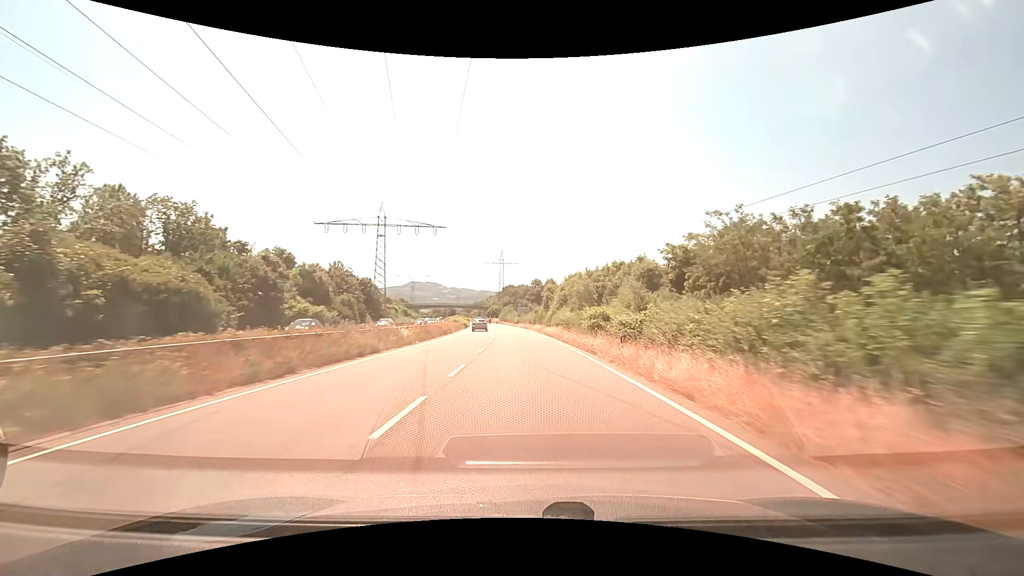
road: trunk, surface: asphalt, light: Day
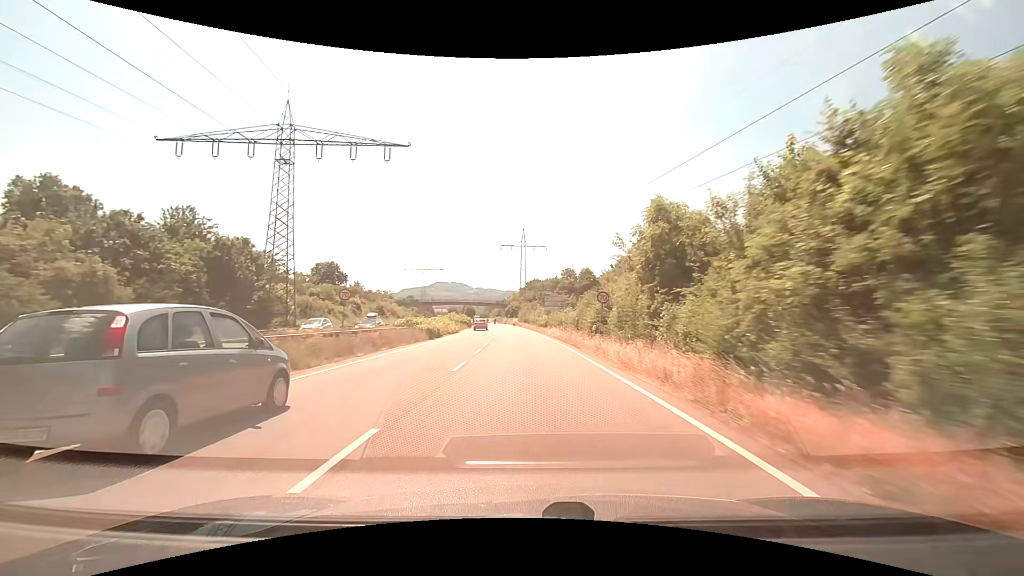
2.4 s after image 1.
(-1.0, +44.5) m; -3°
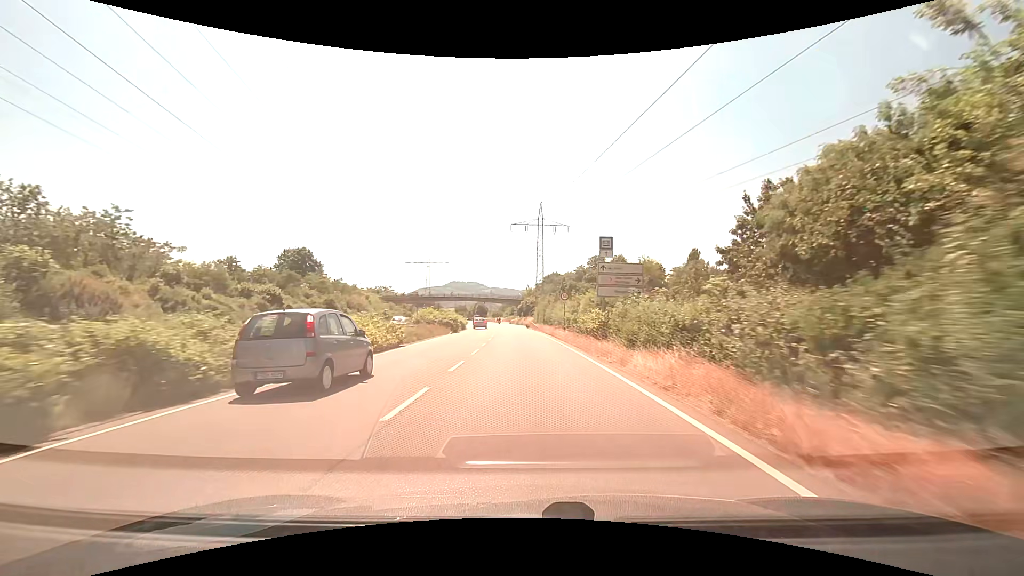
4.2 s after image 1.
(-0.5, +31.0) m; -2°
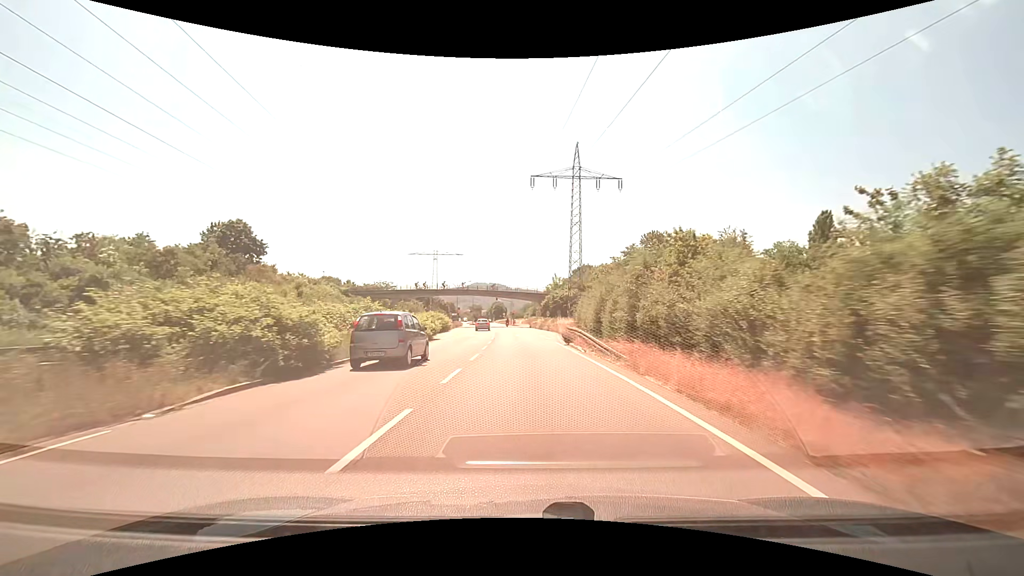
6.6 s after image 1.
(-0.8, +38.3) m; -2°
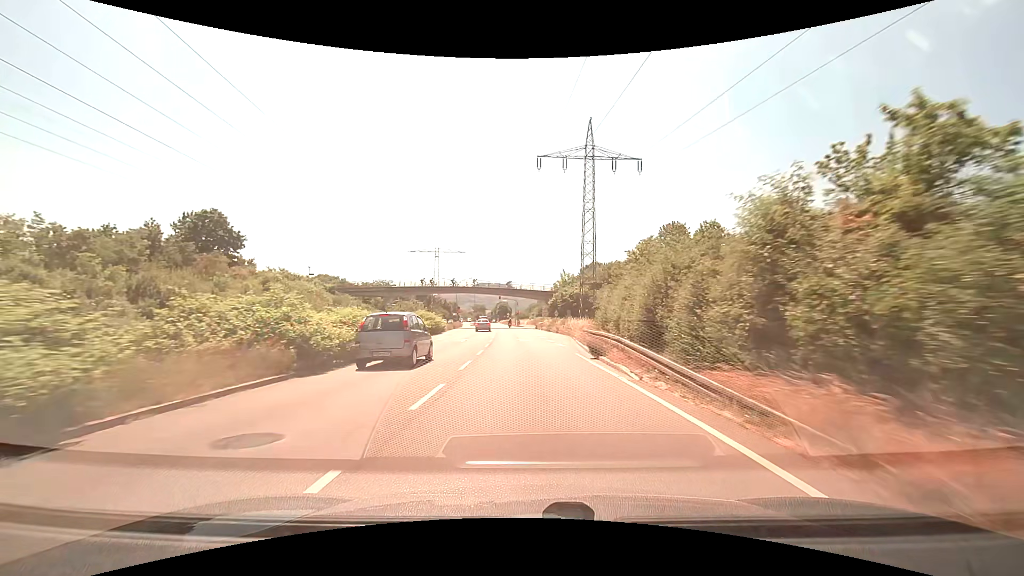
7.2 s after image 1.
(-0.1, +9.0) m; -1°
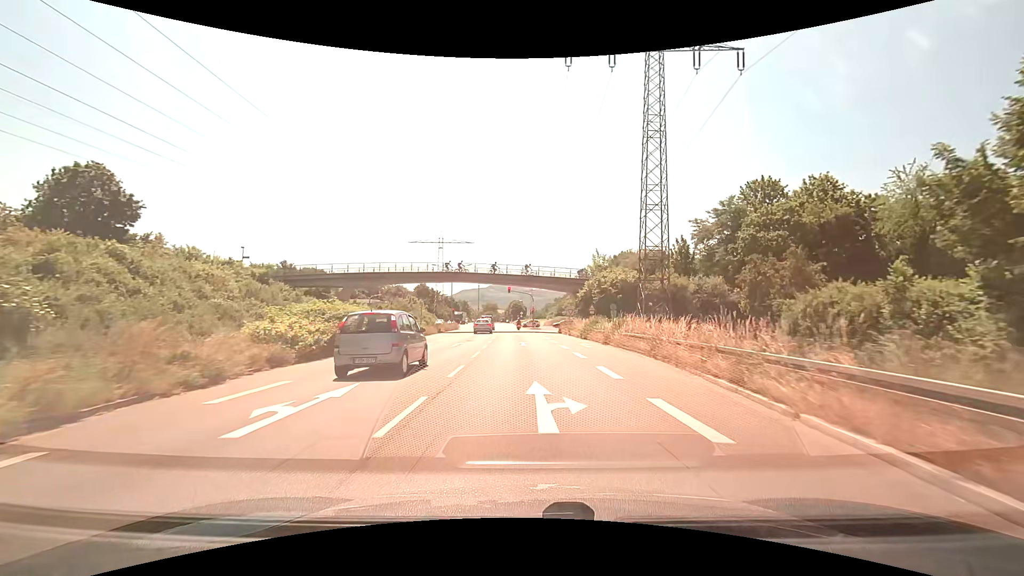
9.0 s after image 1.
(-0.4, +25.7) m; -2°
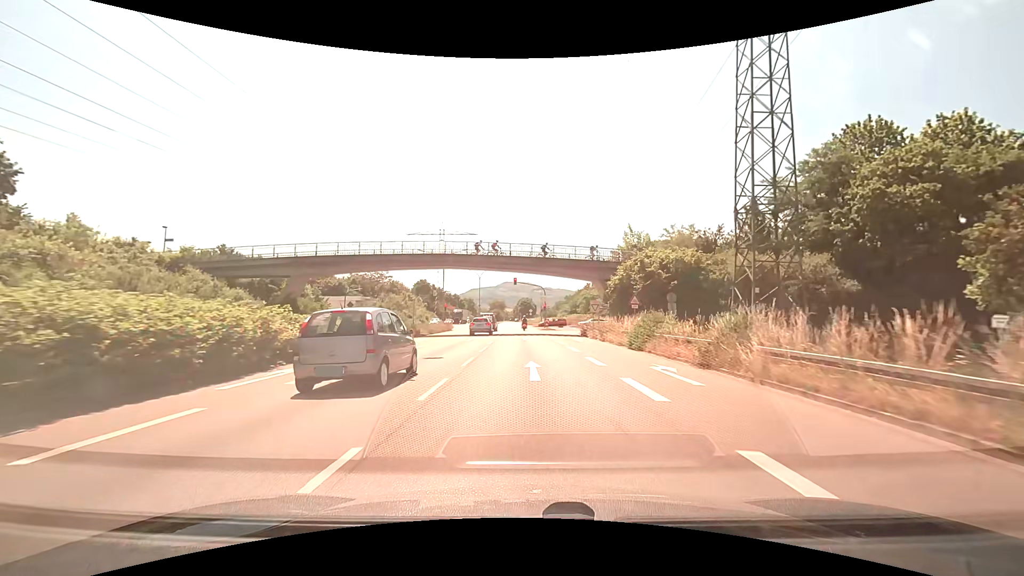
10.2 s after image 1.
(-0.1, +15.4) m; -1°
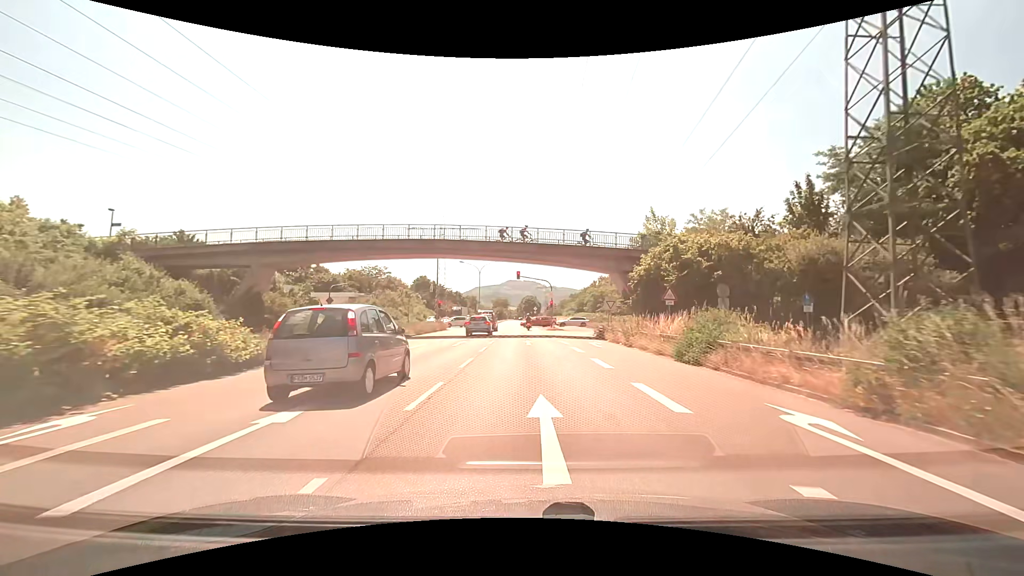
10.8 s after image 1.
(0.0, +6.9) m; 0°
(0, +10) (0, +20) (0, +30) (0, +40) (0, +50) (0, +60) (0, +70) (-1, +80) (-1, +90) (-1, +100) m
